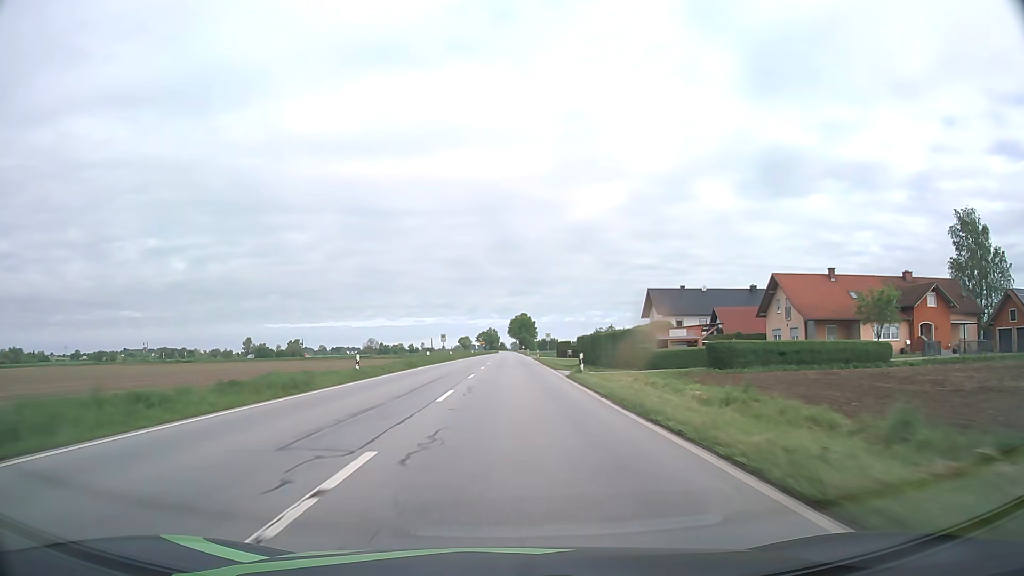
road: primary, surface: asphalt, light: Day
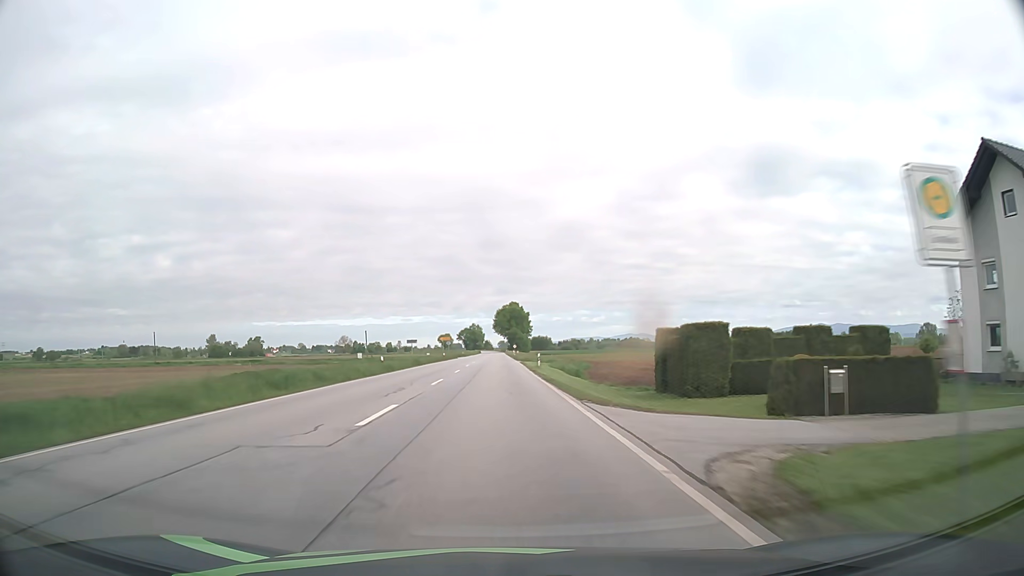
(+1.0, +79.0) m; +1°
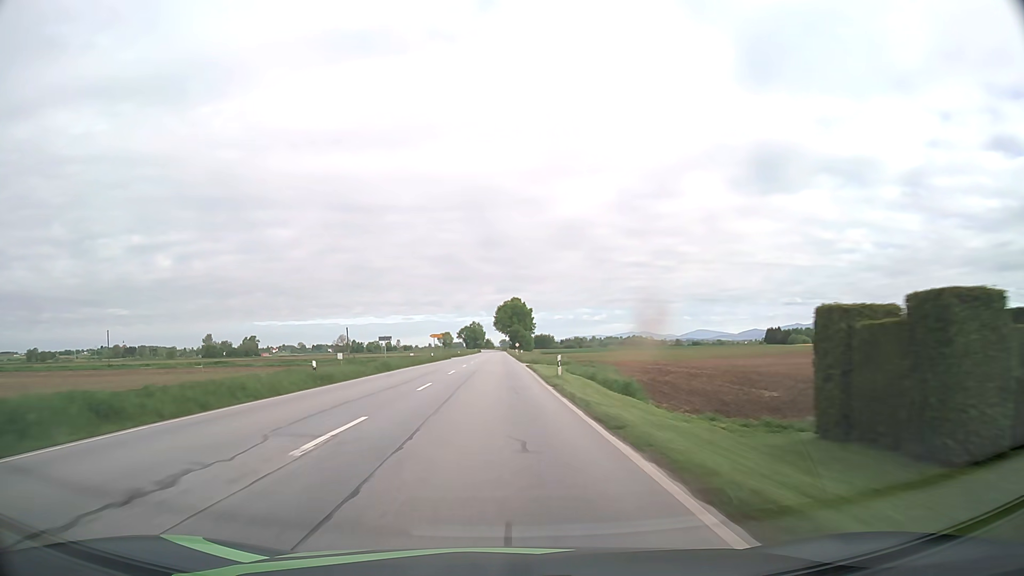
(0.0, +15.8) m; 0°
(0, +10) (0, +20) (0, +30) (0, +40) (0, +50) (-1, +60) (-1, +70) (-1, +80) (-1, +90) (-1, +100) m
